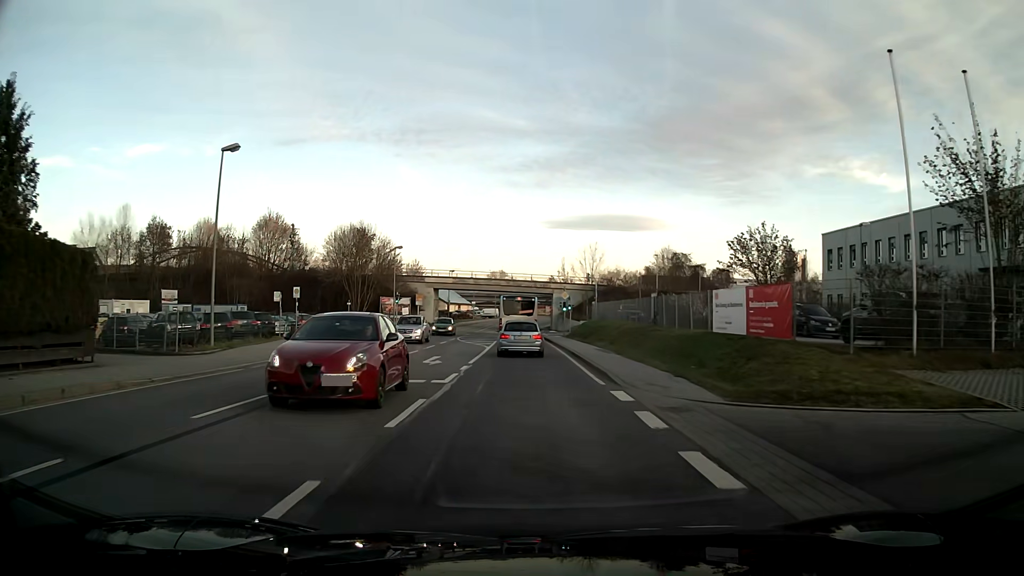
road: primary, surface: asphalt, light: Day
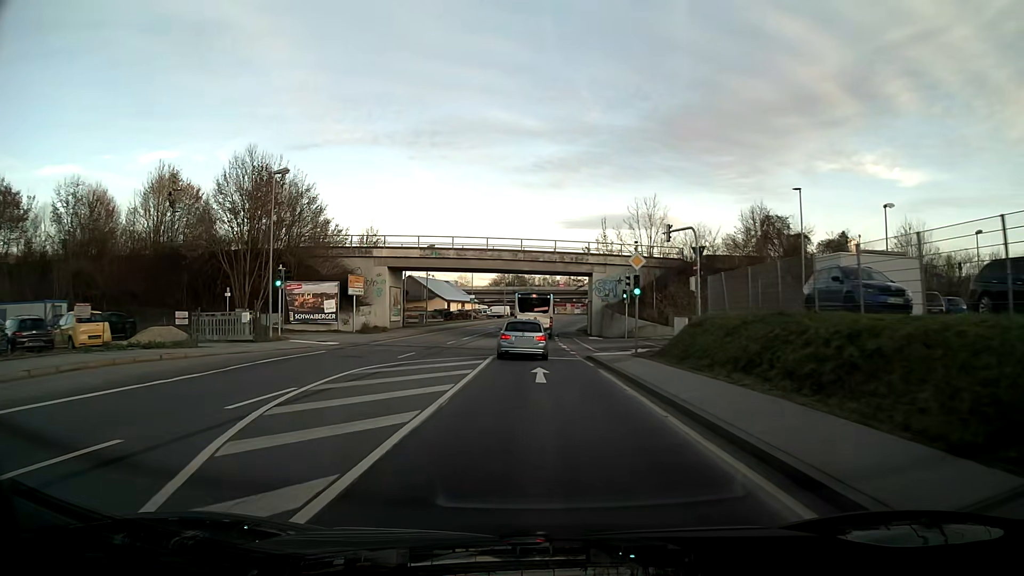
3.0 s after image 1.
(-0.5, +35.8) m; -1°
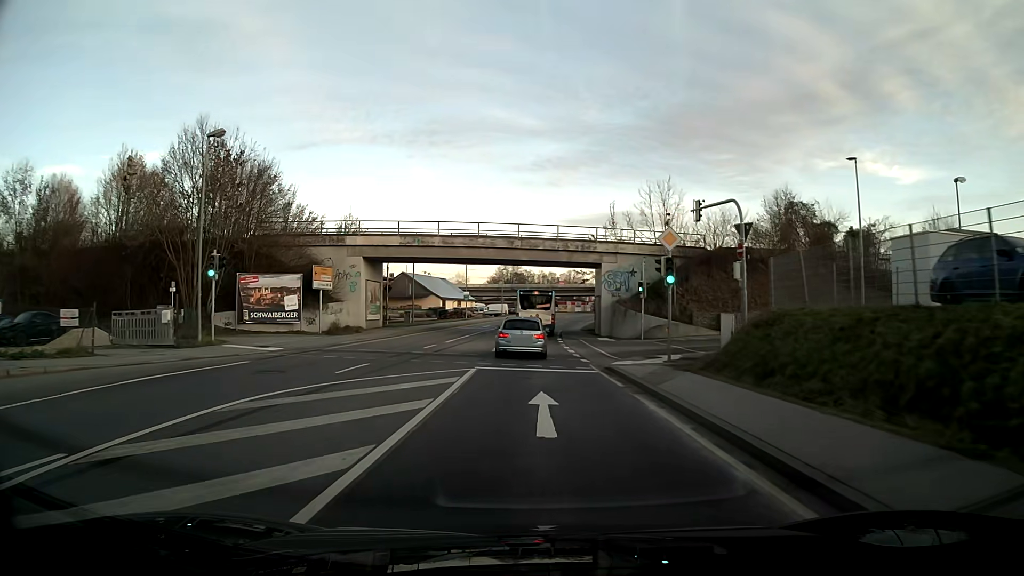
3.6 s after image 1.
(0.0, +7.2) m; 0°
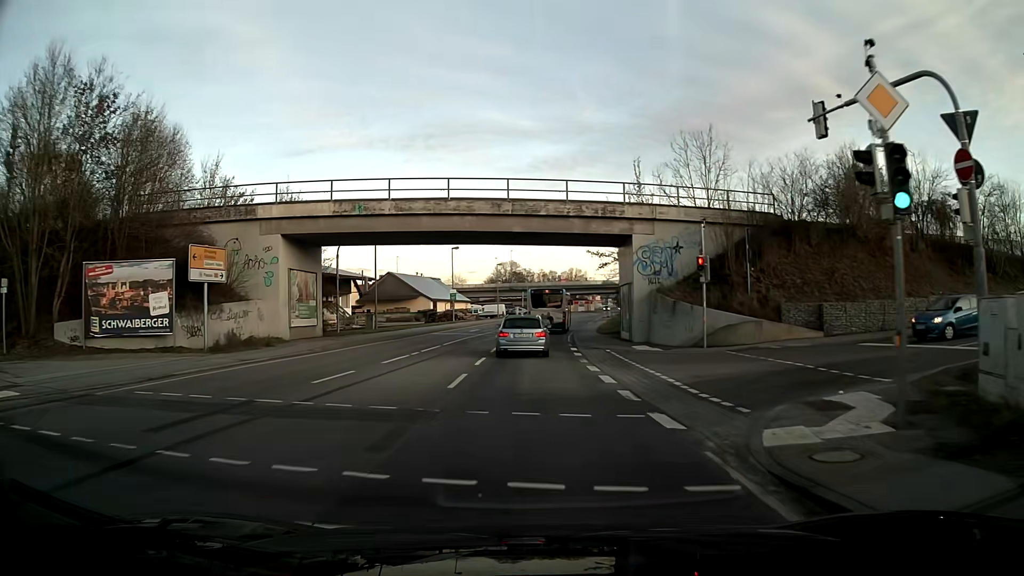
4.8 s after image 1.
(0.0, +14.2) m; 0°
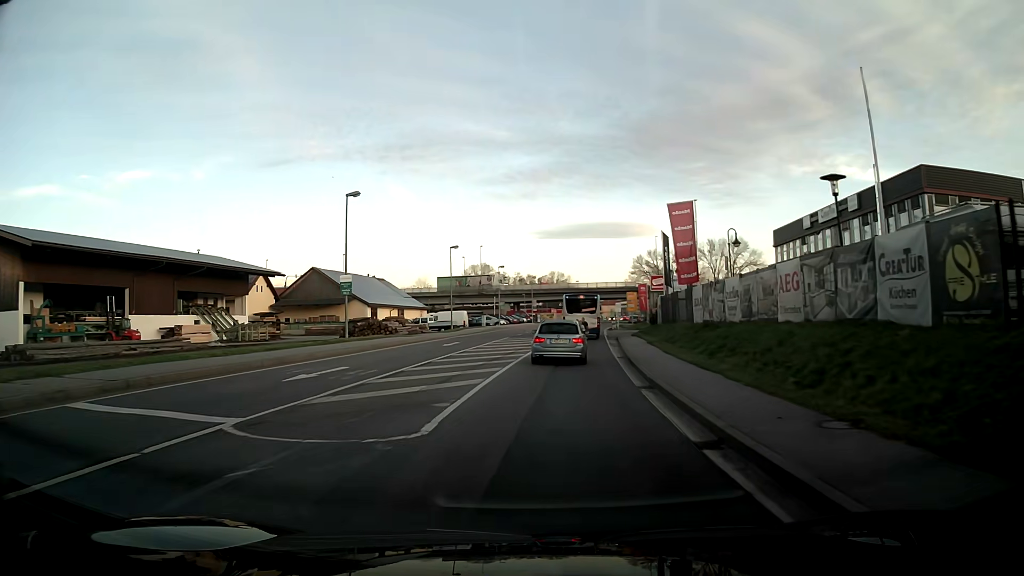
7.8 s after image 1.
(+0.3, +36.2) m; +3°
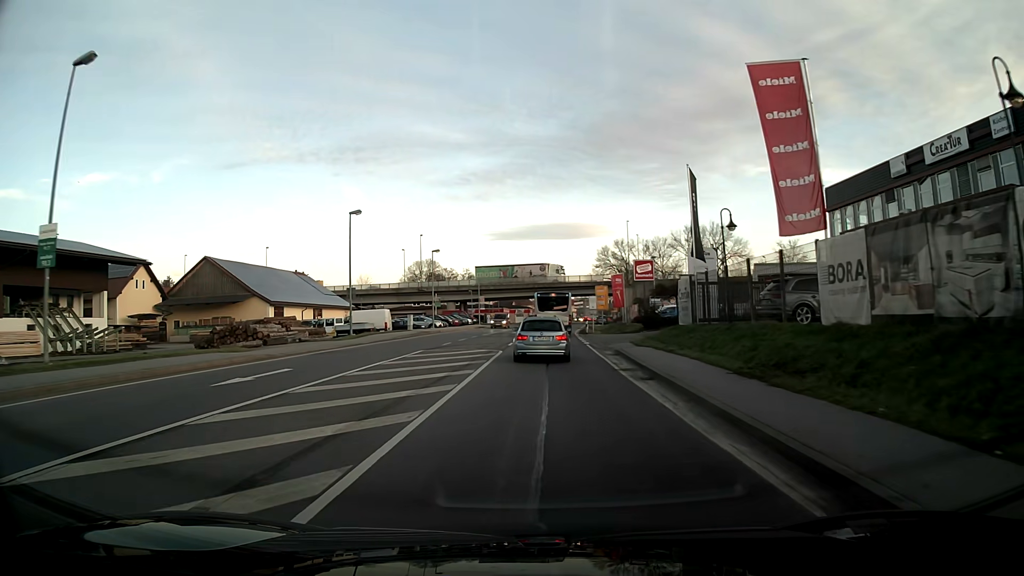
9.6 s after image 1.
(+0.7, +21.7) m; +3°
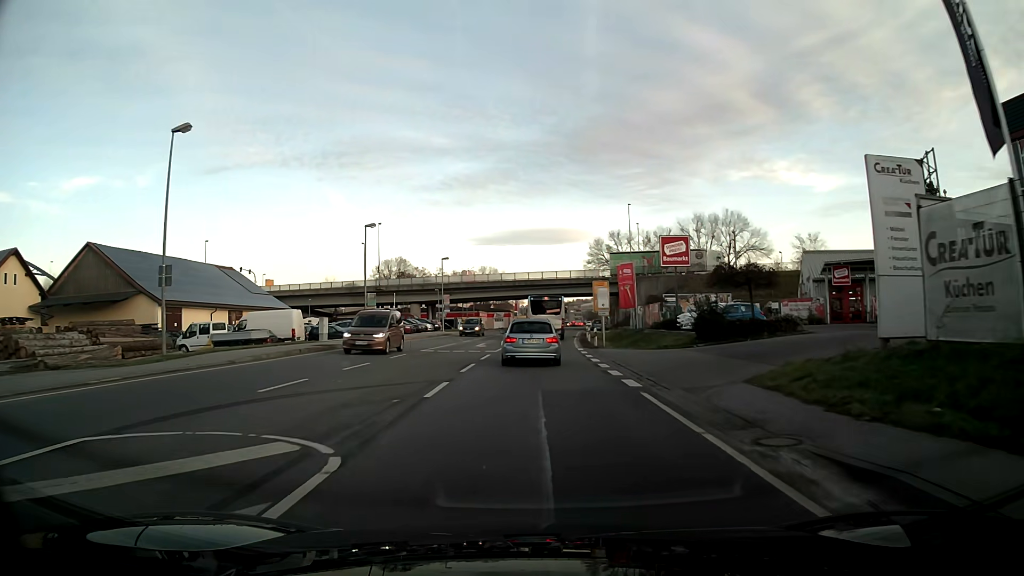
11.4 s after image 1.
(+0.3, +21.4) m; +1°
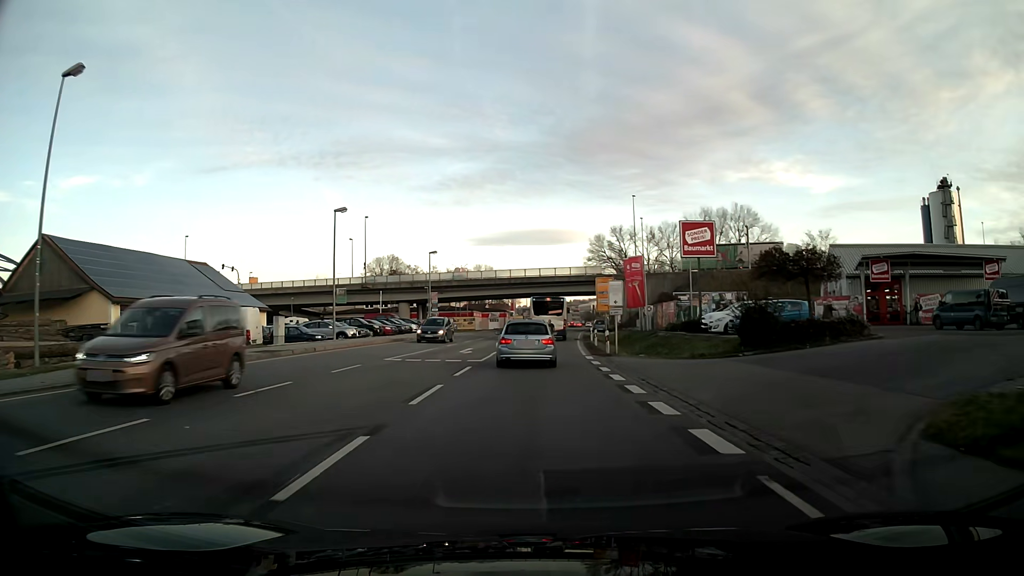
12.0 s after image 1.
(0.0, +6.9) m; 0°
